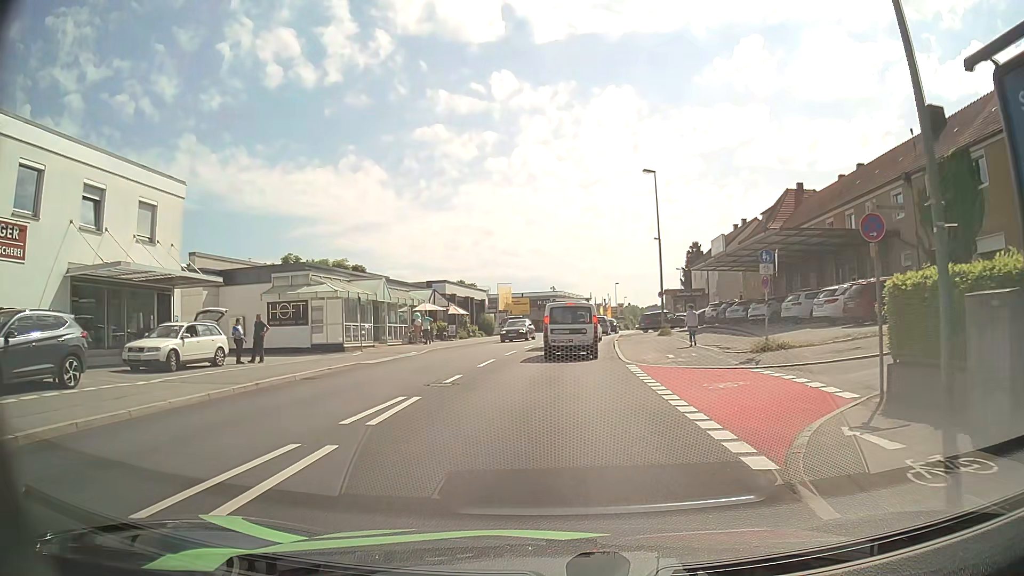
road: tertiary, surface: asphalt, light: Day
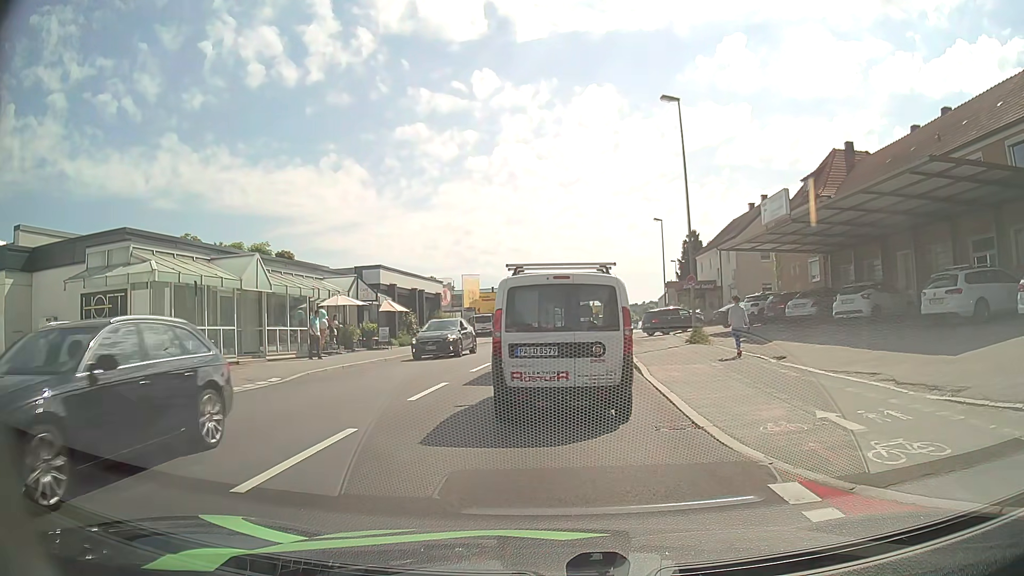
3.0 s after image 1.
(+0.3, +13.7) m; +2°
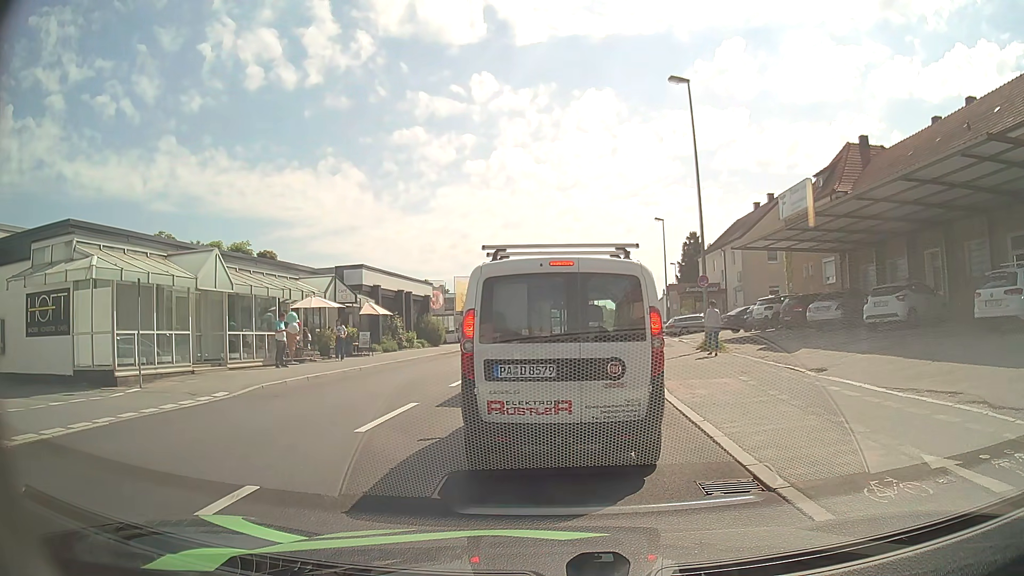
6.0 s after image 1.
(-0.1, +2.7) m; -2°
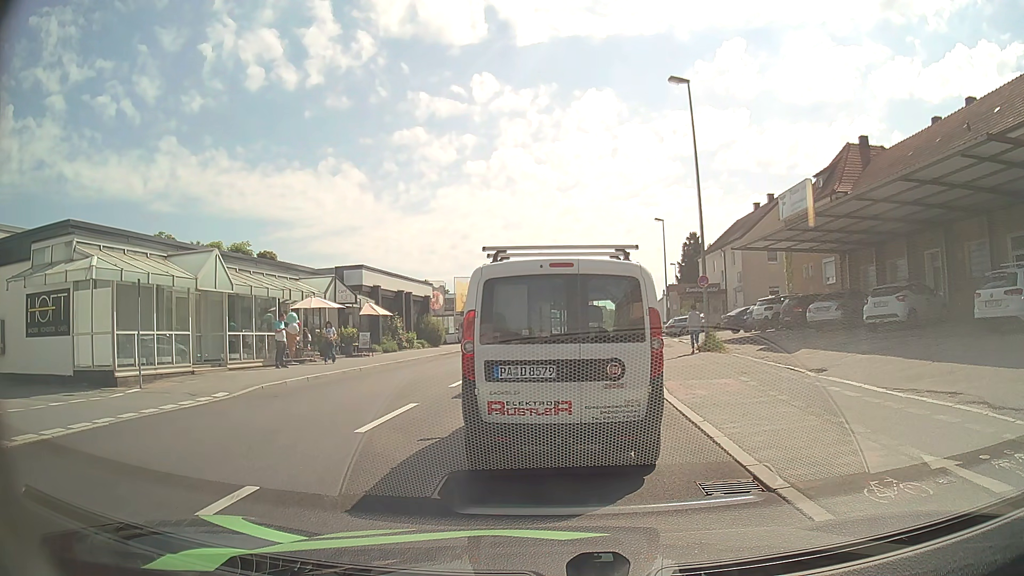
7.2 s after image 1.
(0.0, 0.0) m; 0°
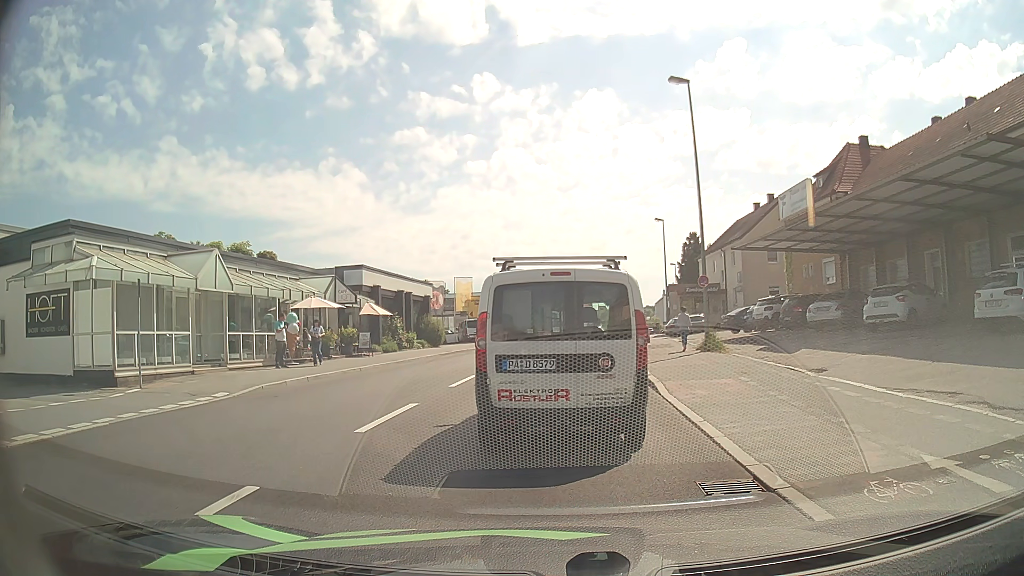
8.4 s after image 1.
(0.0, 0.0) m; 0°
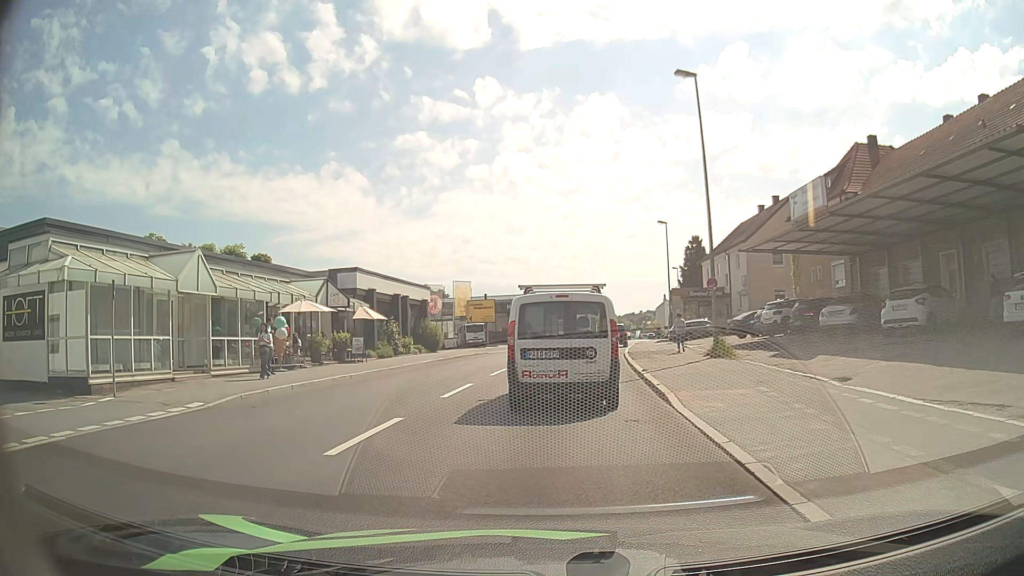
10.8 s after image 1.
(0.0, +1.3) m; +2°
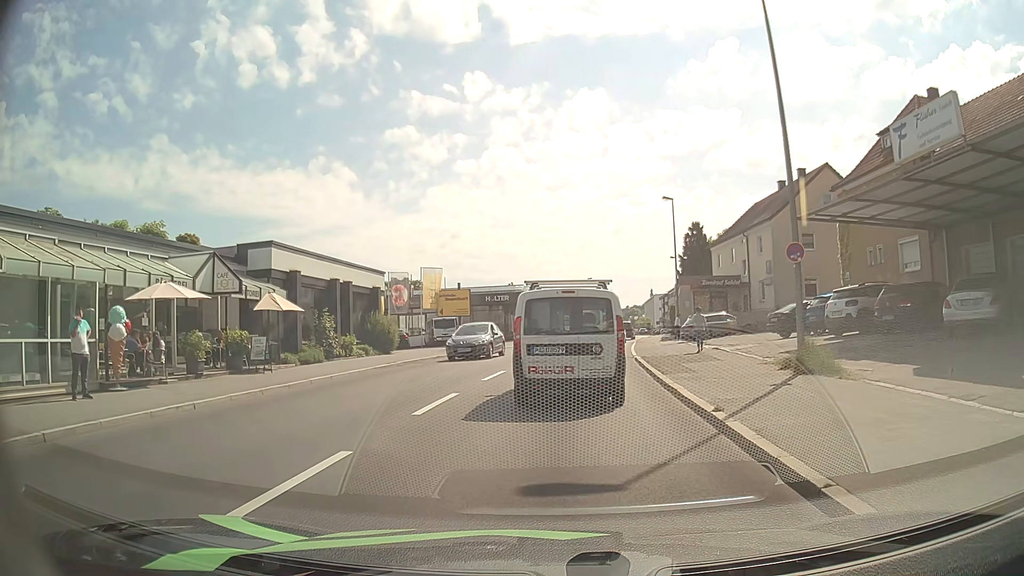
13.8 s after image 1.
(0.0, +9.3) m; +1°
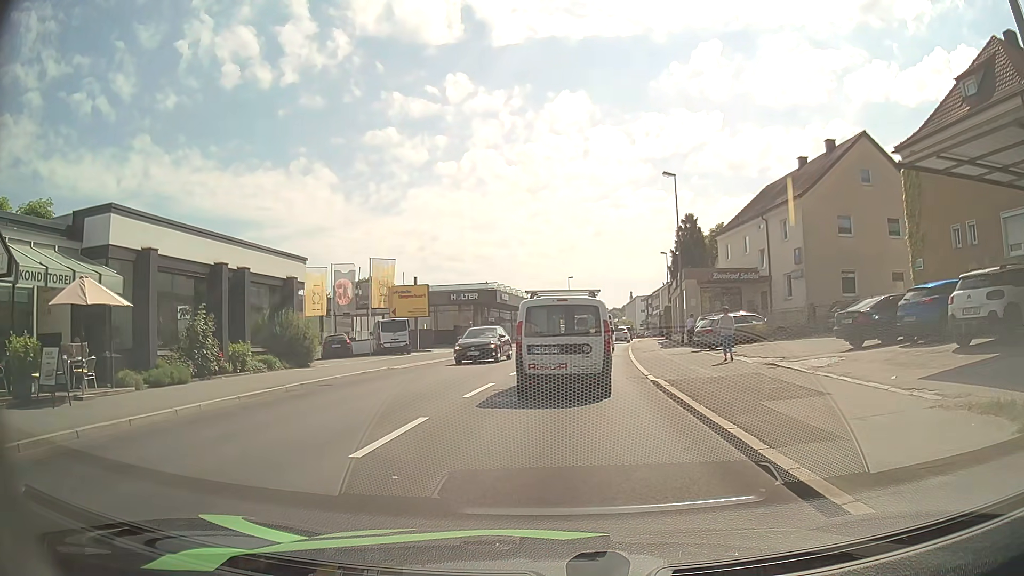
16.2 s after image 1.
(+0.2, +9.1) m; +2°
(0, +10) (+1, +20) (+2, +30) (+3, +40) (+4, +50) (+6, +60) (+7, +70) (+9, +79) (+11, +89) (+19, +95) m
